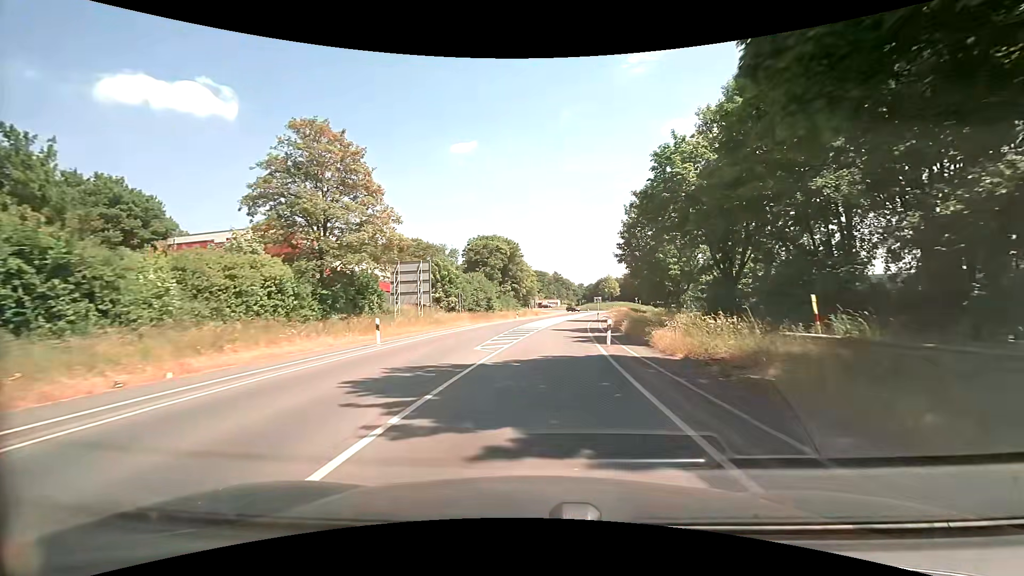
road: secondary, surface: asphalt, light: Day
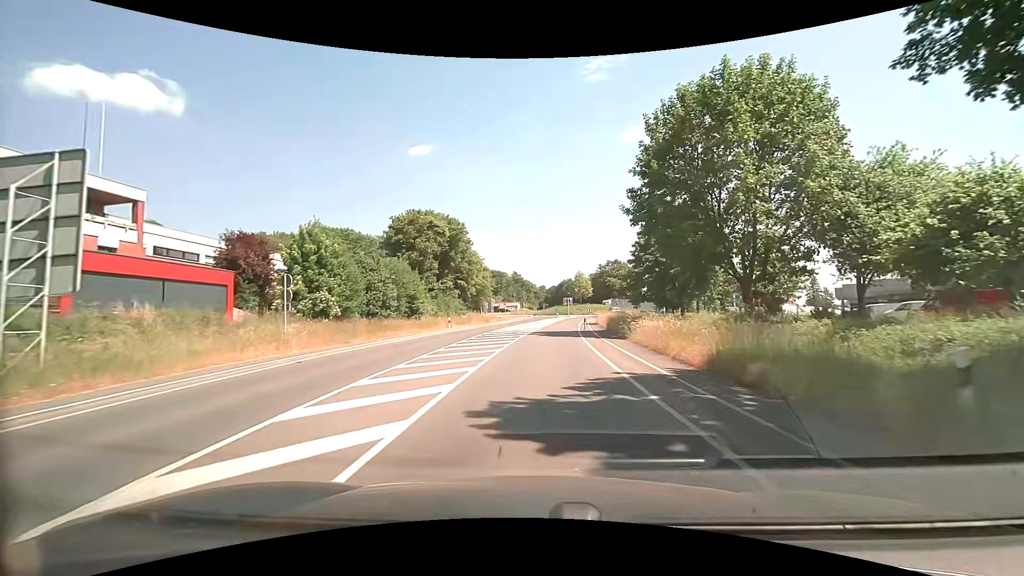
(+1.2, +28.4) m; +5°
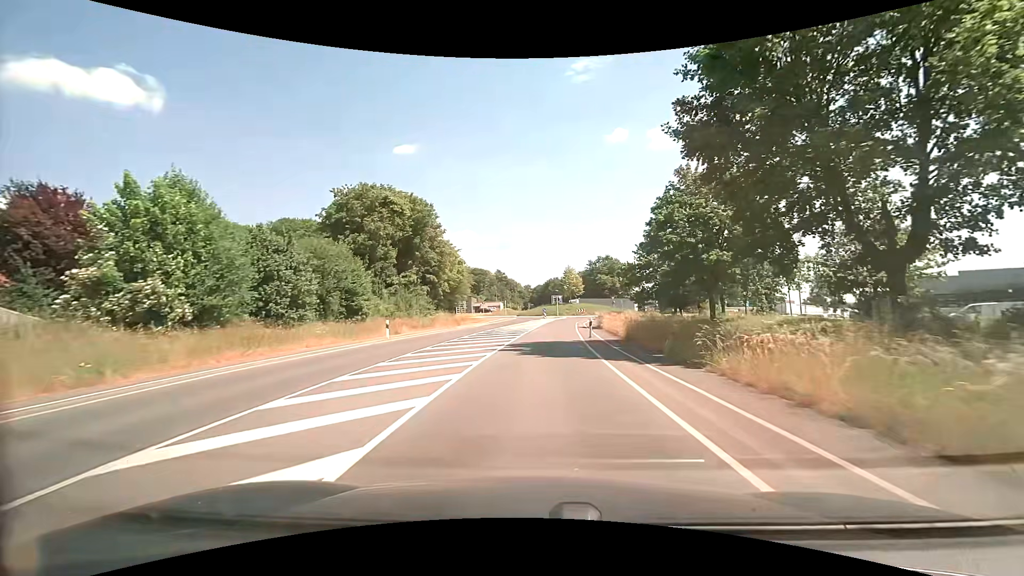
(+0.2, +13.8) m; +1°
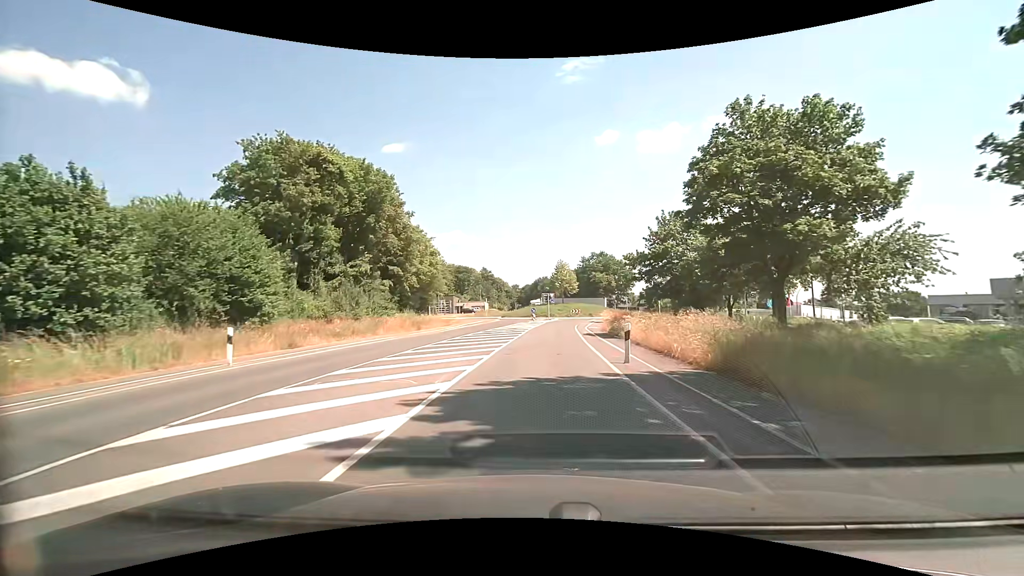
(+0.2, +13.5) m; +1°
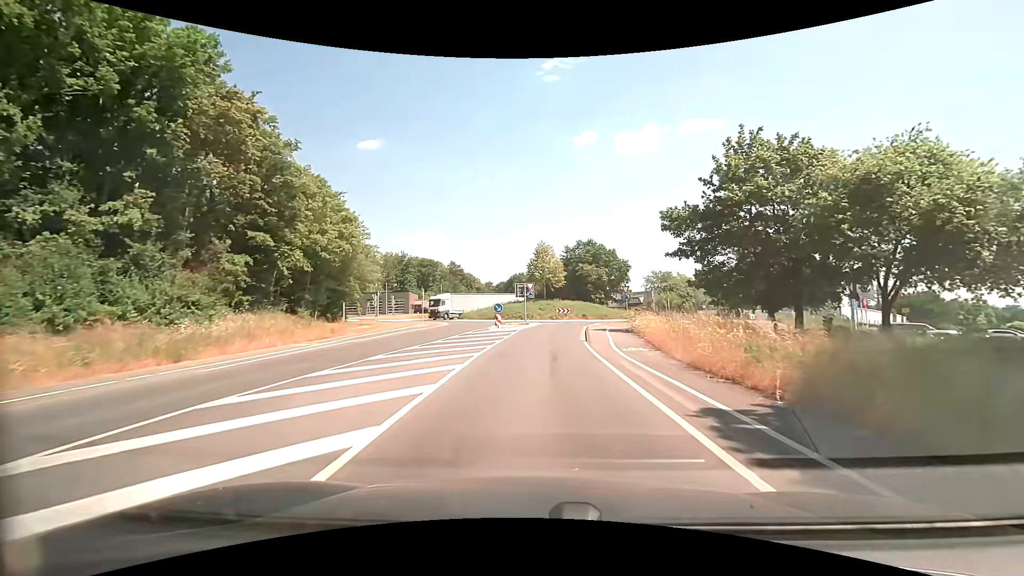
(+0.7, +25.1) m; +3°
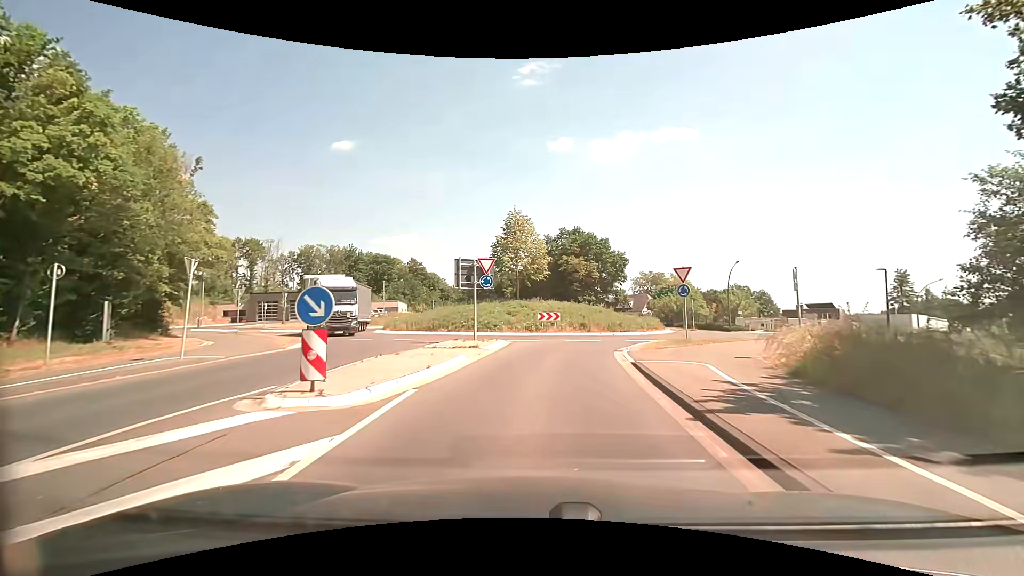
(+0.6, +24.1) m; +3°
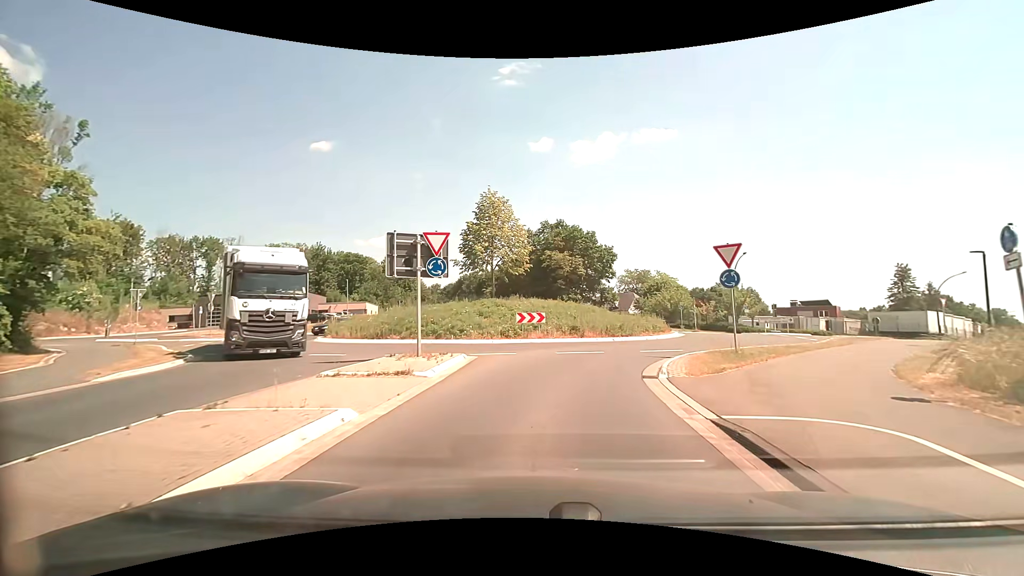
(+0.2, +7.5) m; +2°
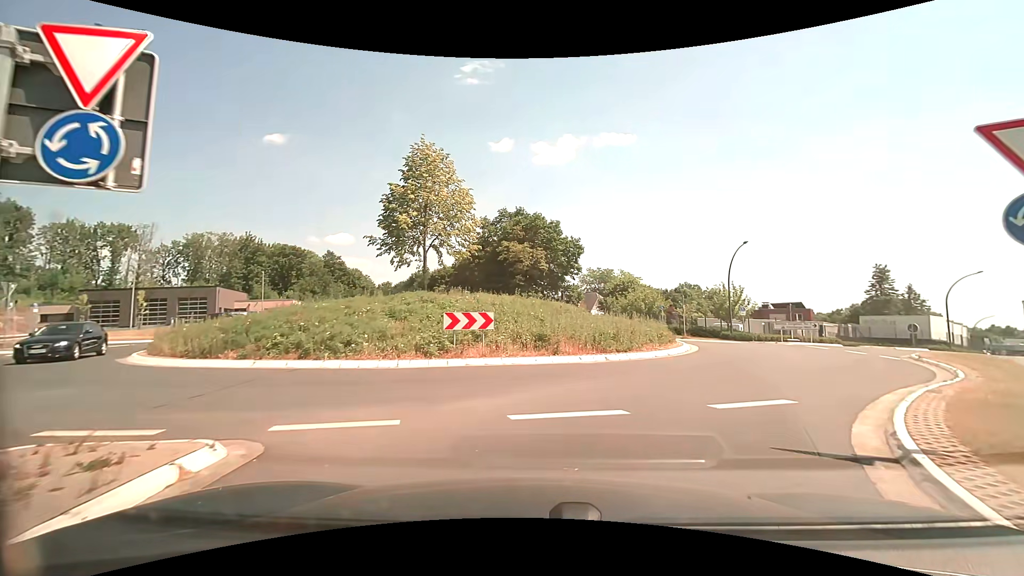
(+0.3, +10.7) m; +4°
(+1, +10) (+7, +18) (+11, +27) (+8, +37) (0, +42) (-10, +42) (-18, +36) (-20, +27) (-16, +18) (-8, +13) m
